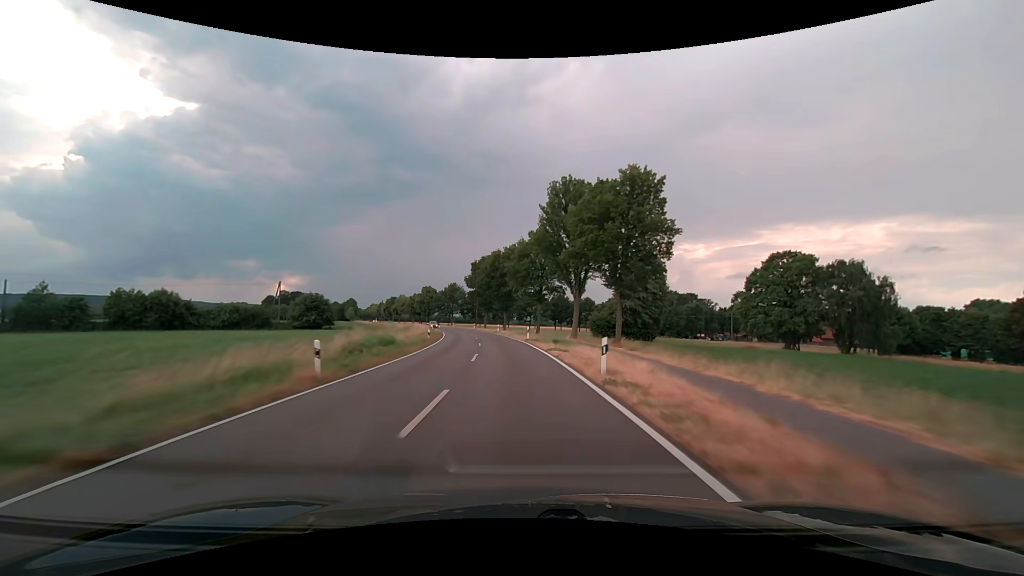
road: secondary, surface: asphalt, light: Day
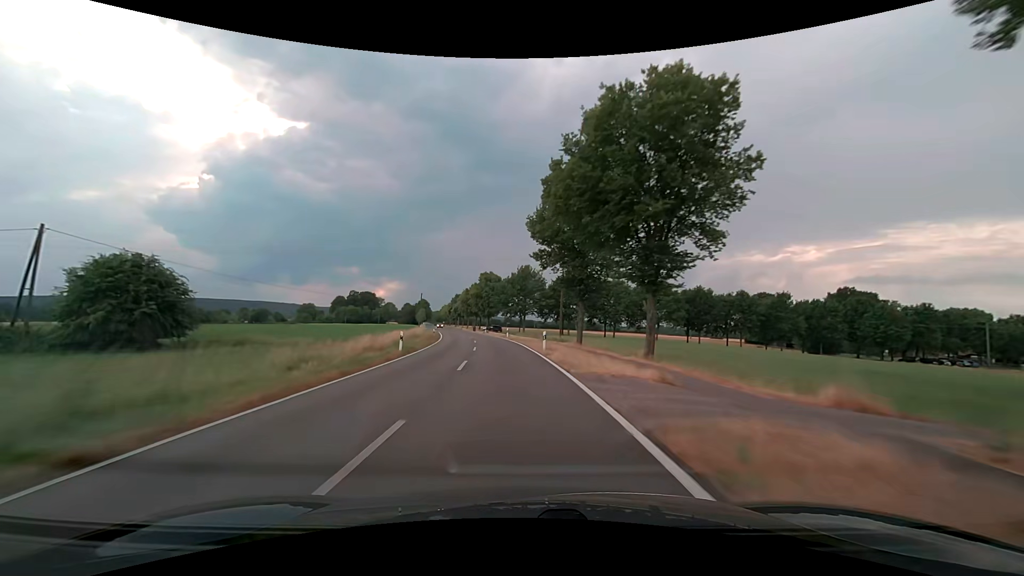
(-4.9, +62.9) m; -10°
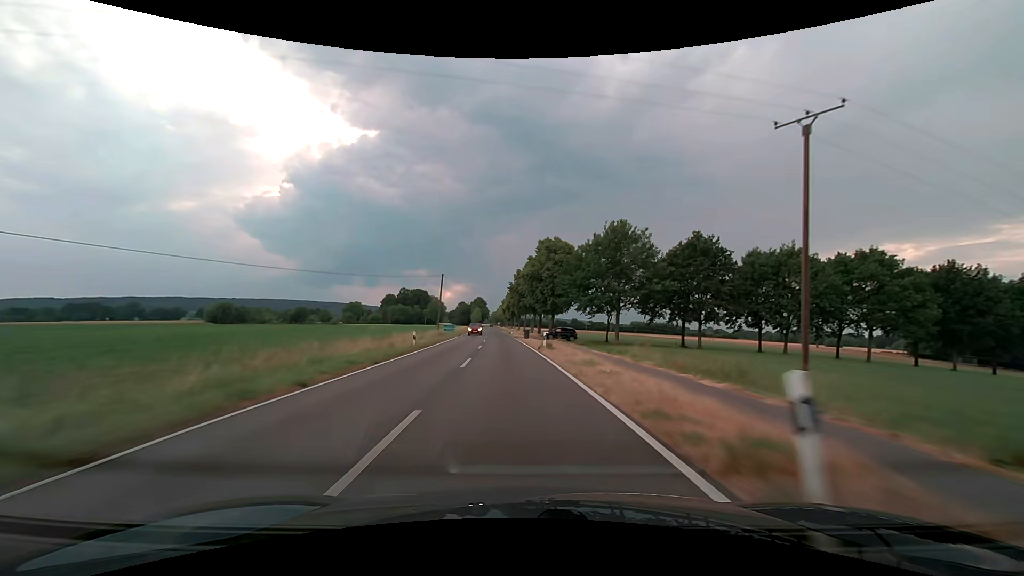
(-3.3, +47.2) m; -7°
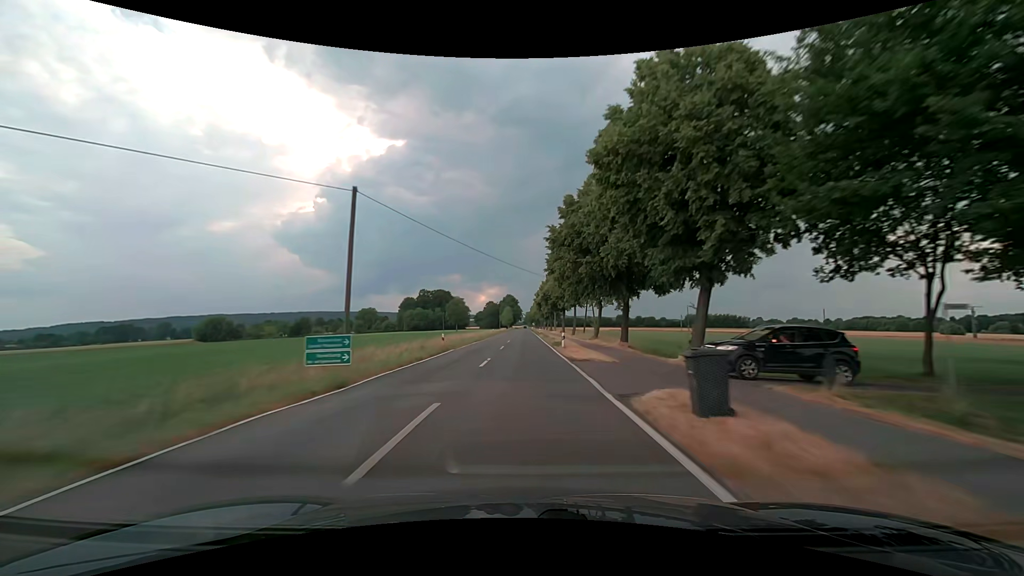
(-2.1, +47.4) m; -4°
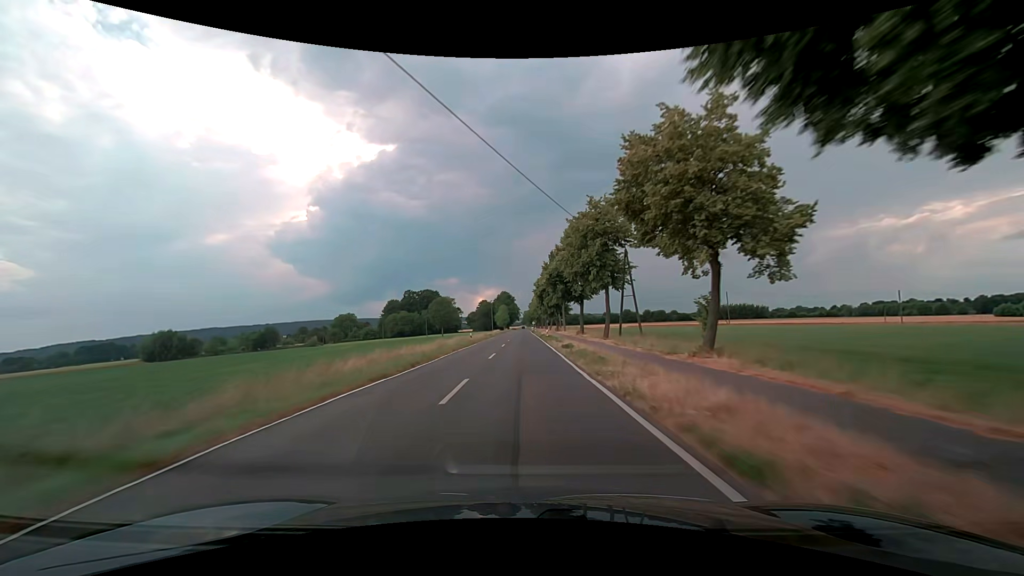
(0.0, +31.6) m; 0°
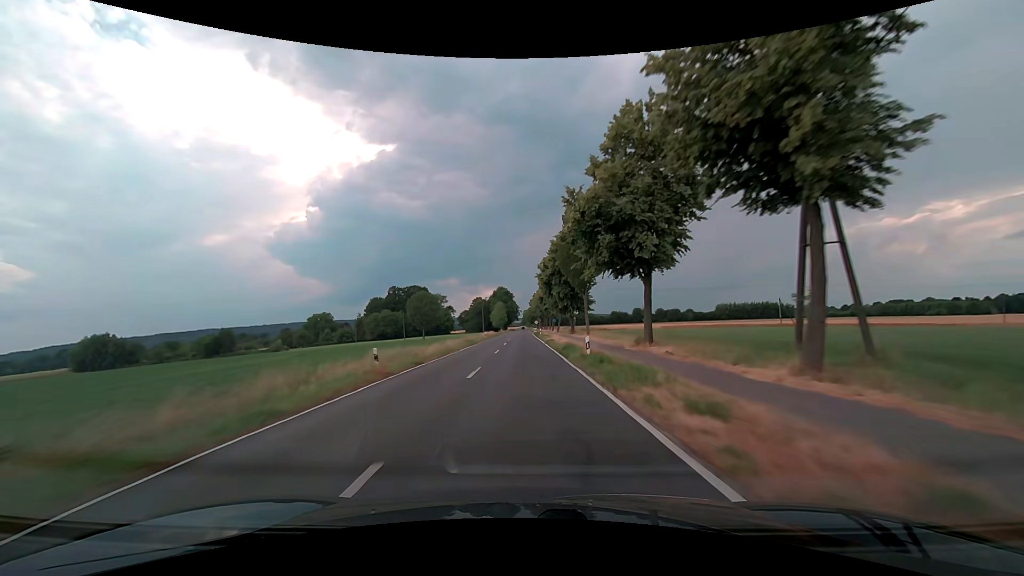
(+0.1, +31.6) m; 0°
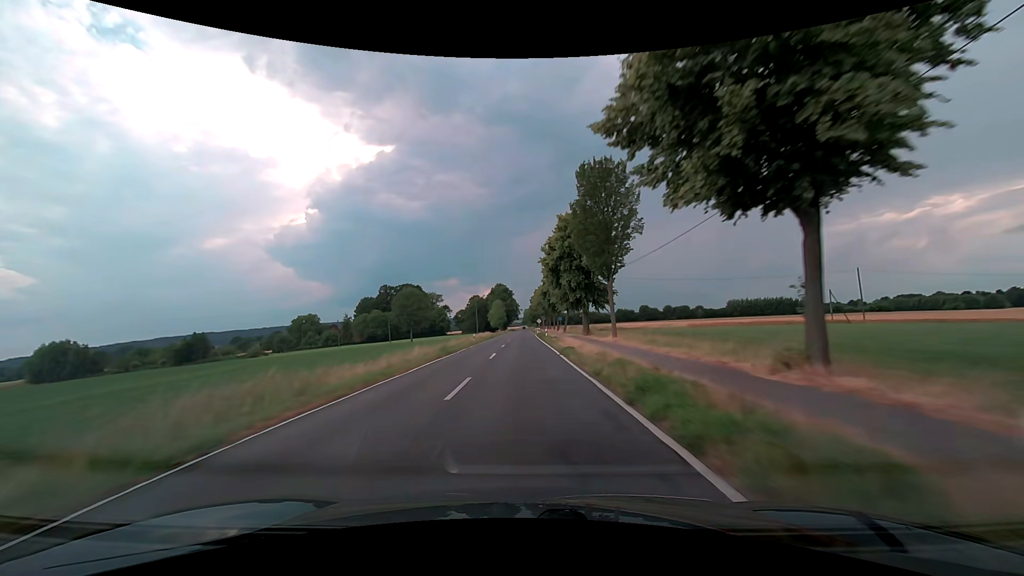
(0.0, +15.8) m; 0°
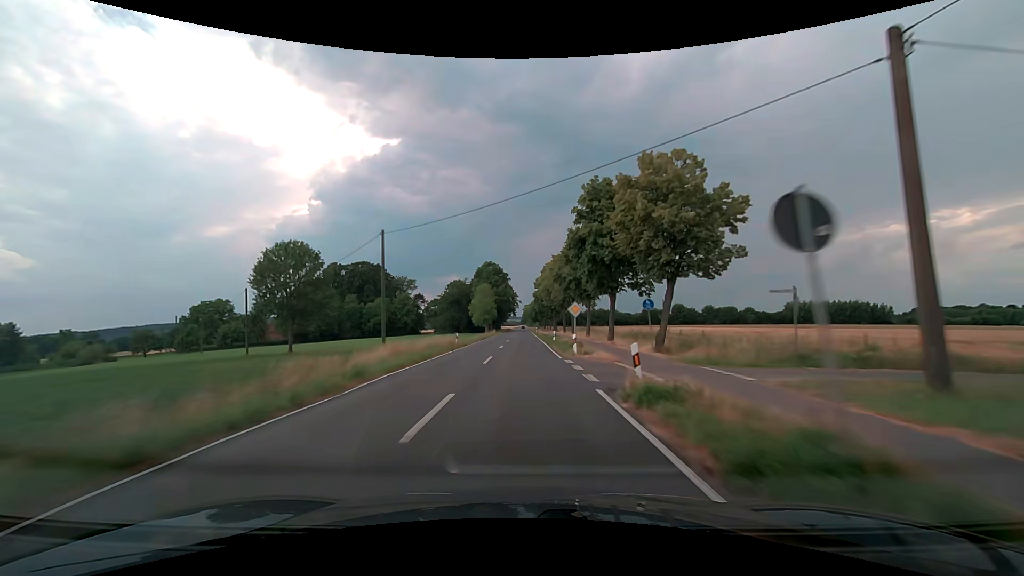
(-0.1, +63.2) m; 0°
(0, +10) (0, +20) (0, +30) (0, +40) (0, +50) (0, +60) (0, +70) (0, +80) (0, +90) (0, +100) m
